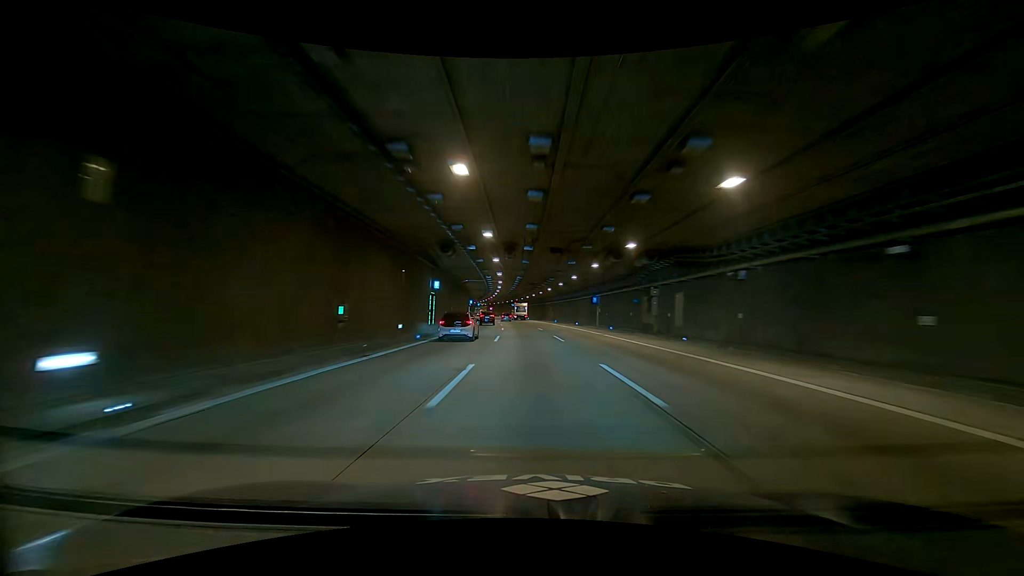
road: motorway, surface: asphalt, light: Day
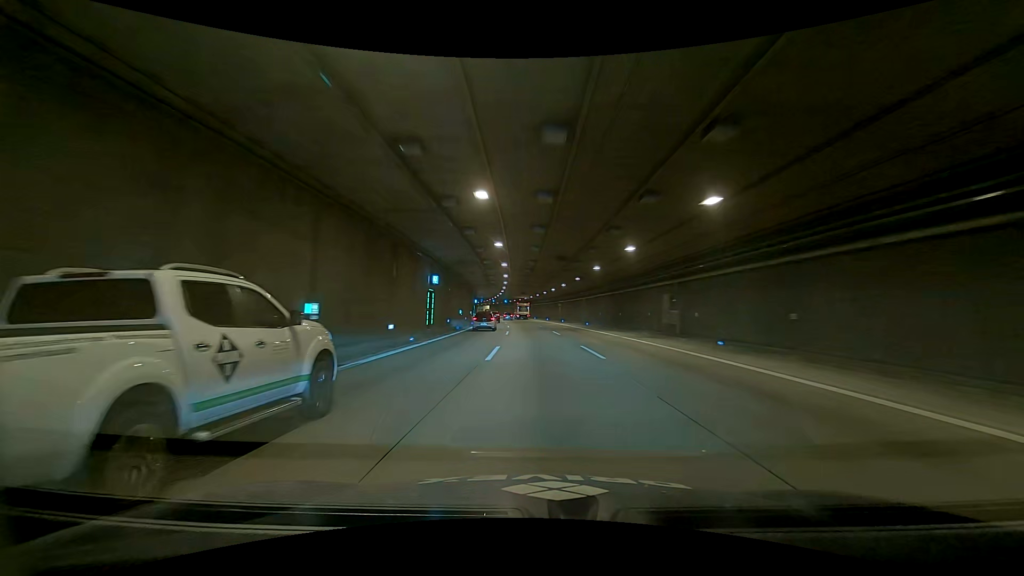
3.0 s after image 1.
(+0.8, +64.4) m; +1°
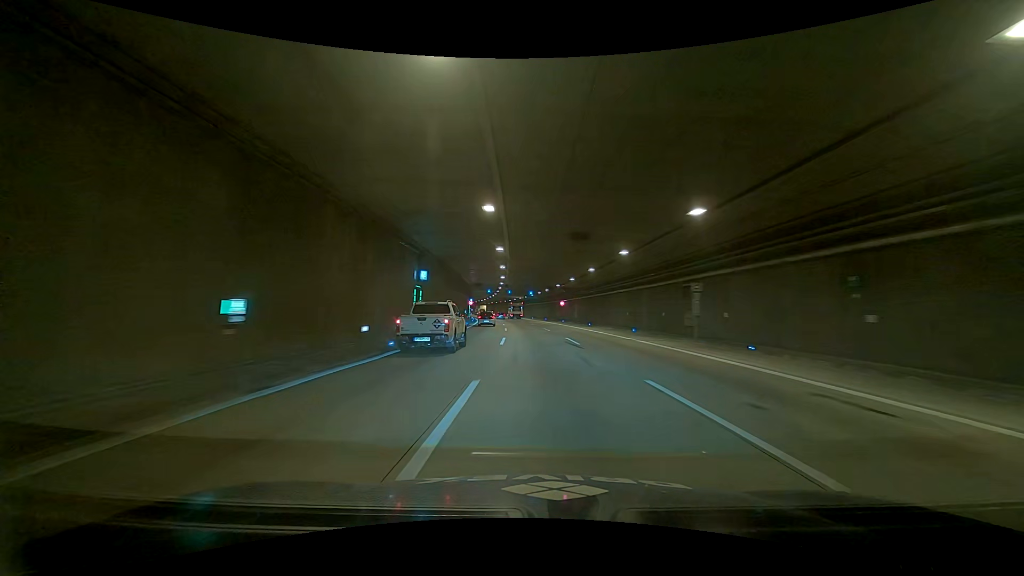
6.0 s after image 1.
(0.0, +64.9) m; 0°
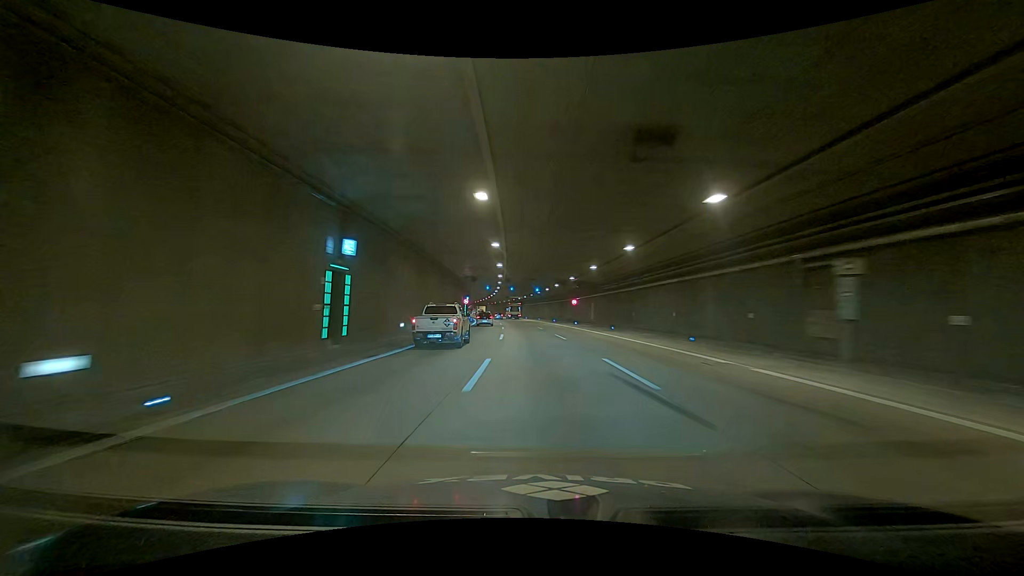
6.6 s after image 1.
(0.0, +13.1) m; 0°
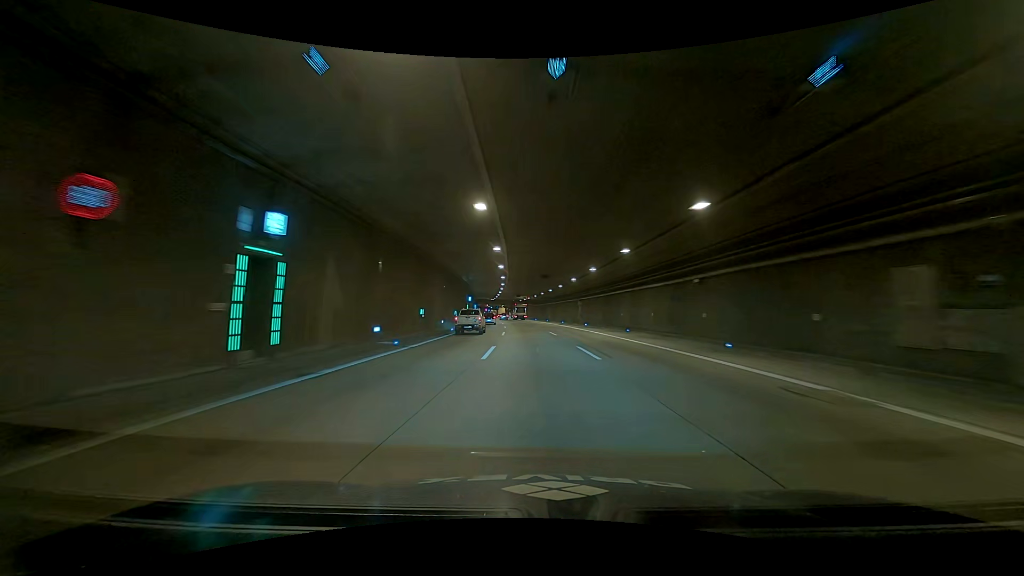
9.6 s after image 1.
(0.0, +65.6) m; 0°
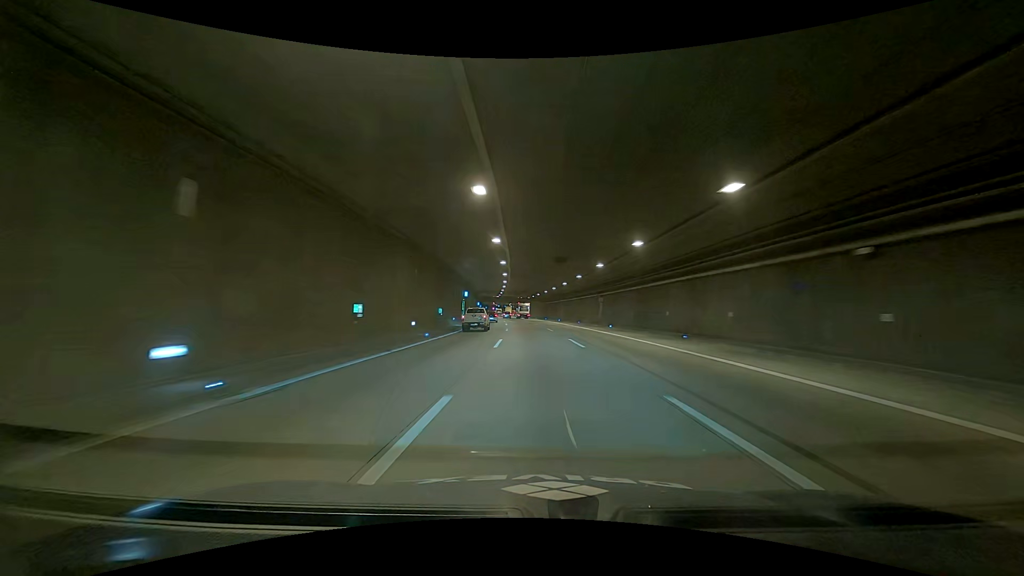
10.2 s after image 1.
(0.0, +13.2) m; 0°
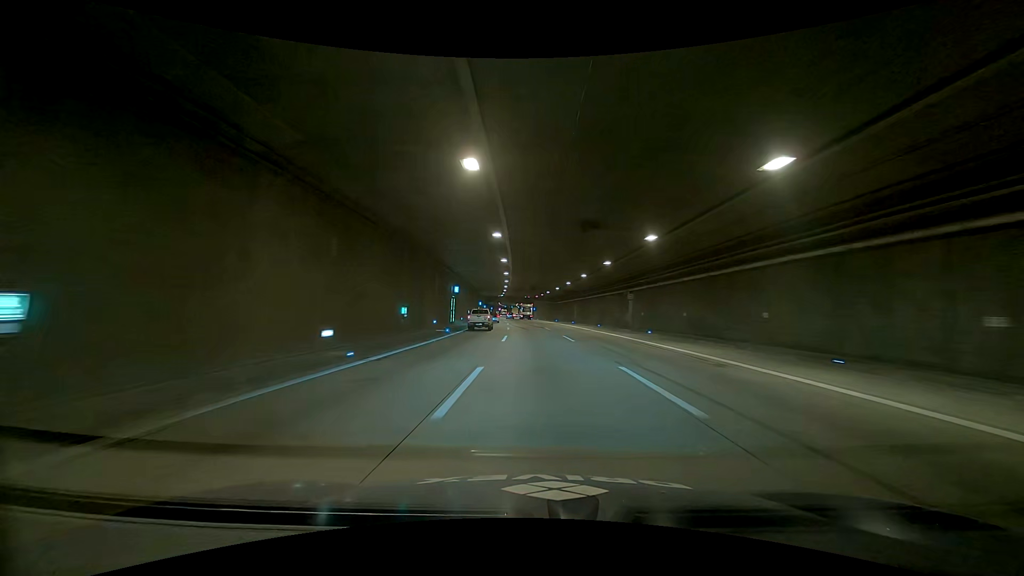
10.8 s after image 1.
(0.0, +13.2) m; 0°
